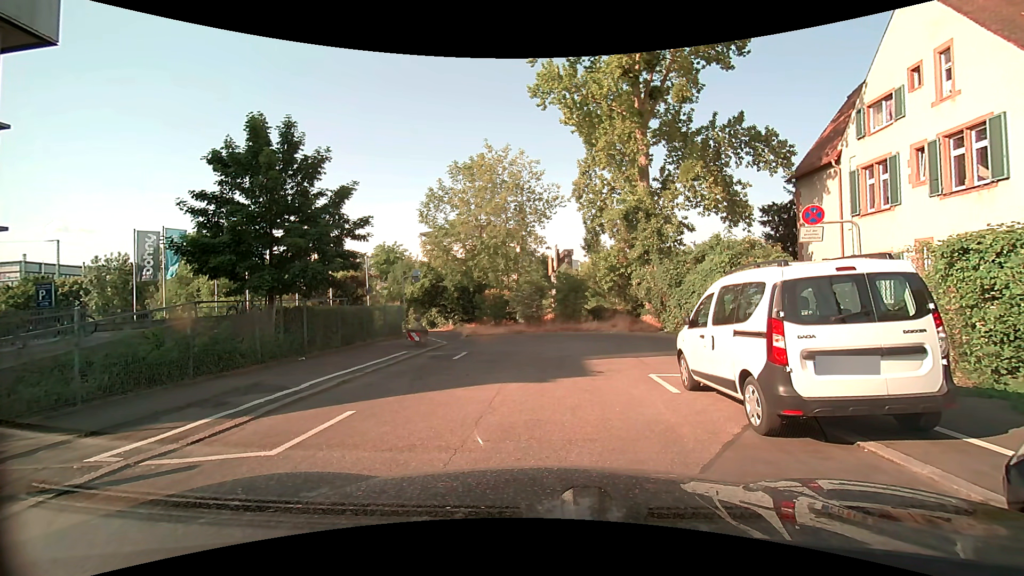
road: residential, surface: asphalt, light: Day
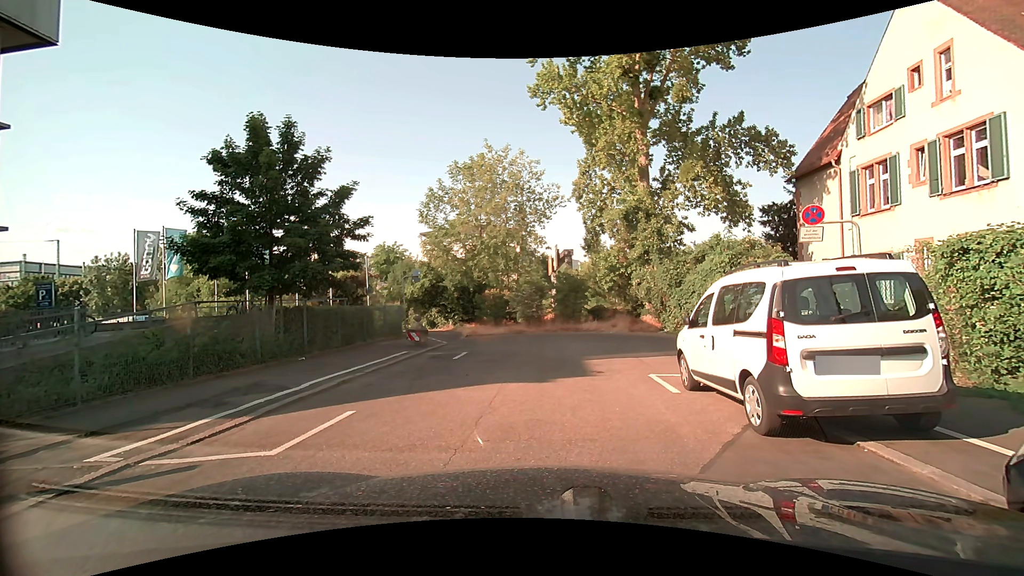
(0.0, 0.0) m; 0°
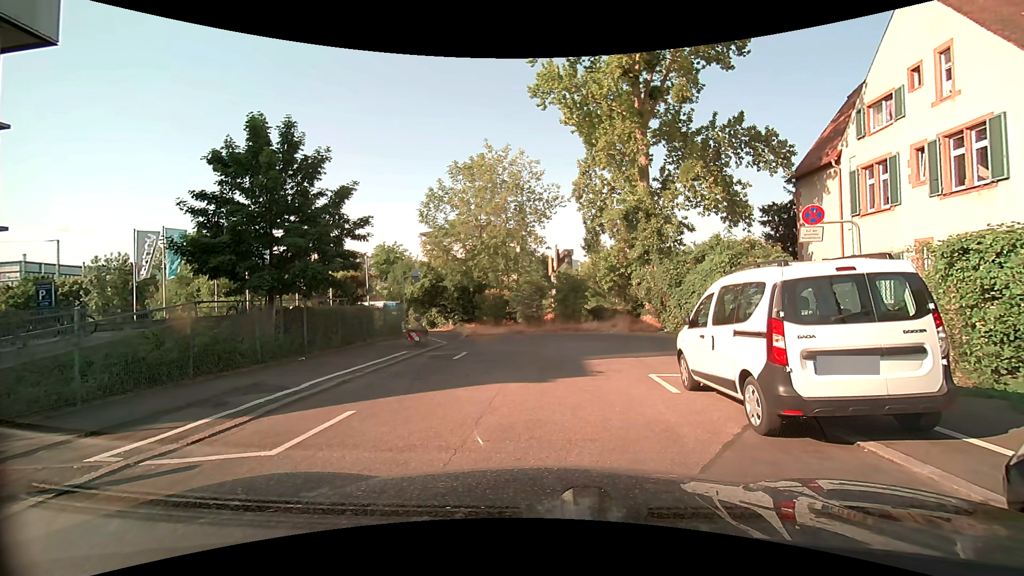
(0.0, 0.0) m; 0°
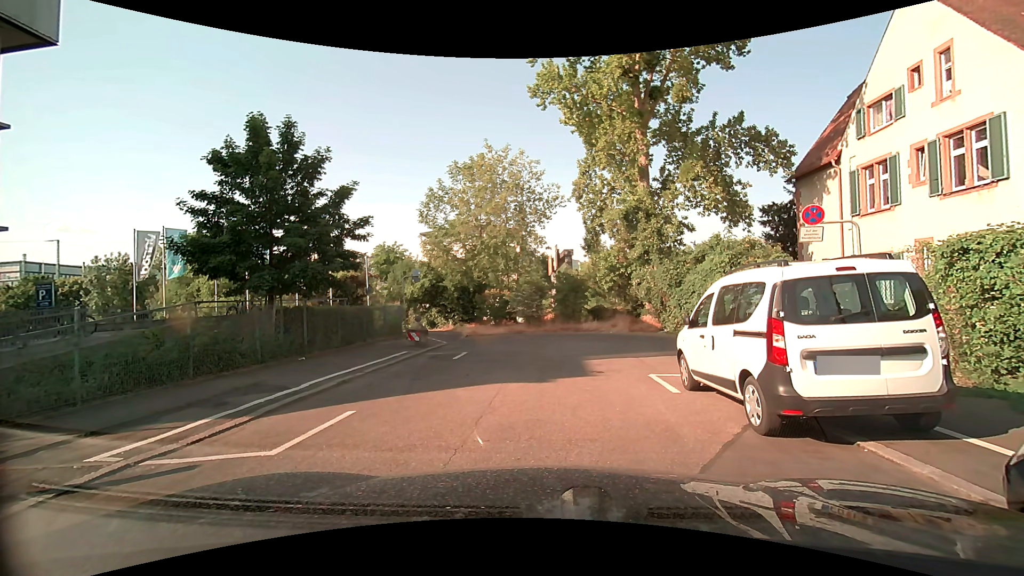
(0.0, 0.0) m; 0°
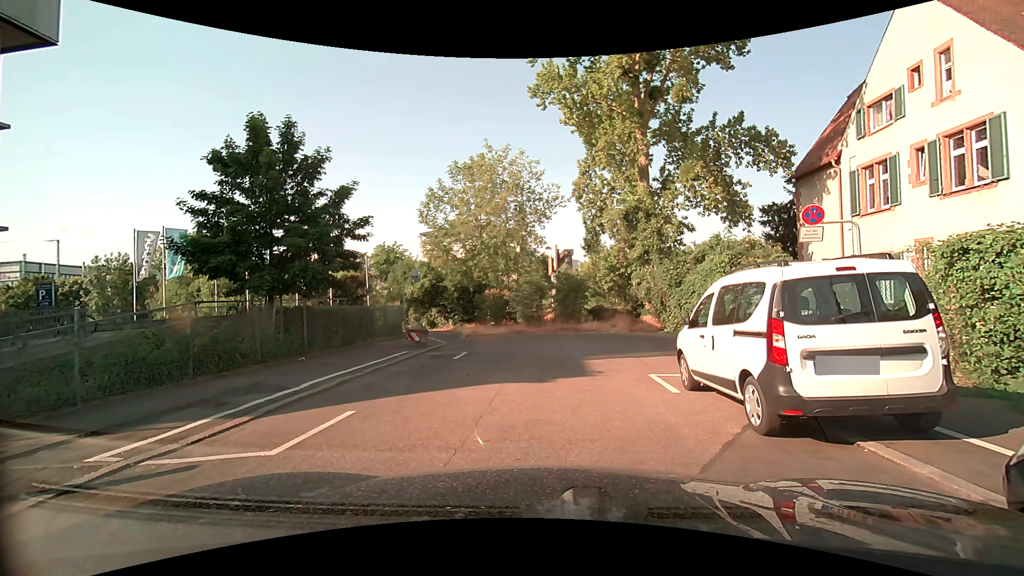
(0.0, 0.0) m; 0°
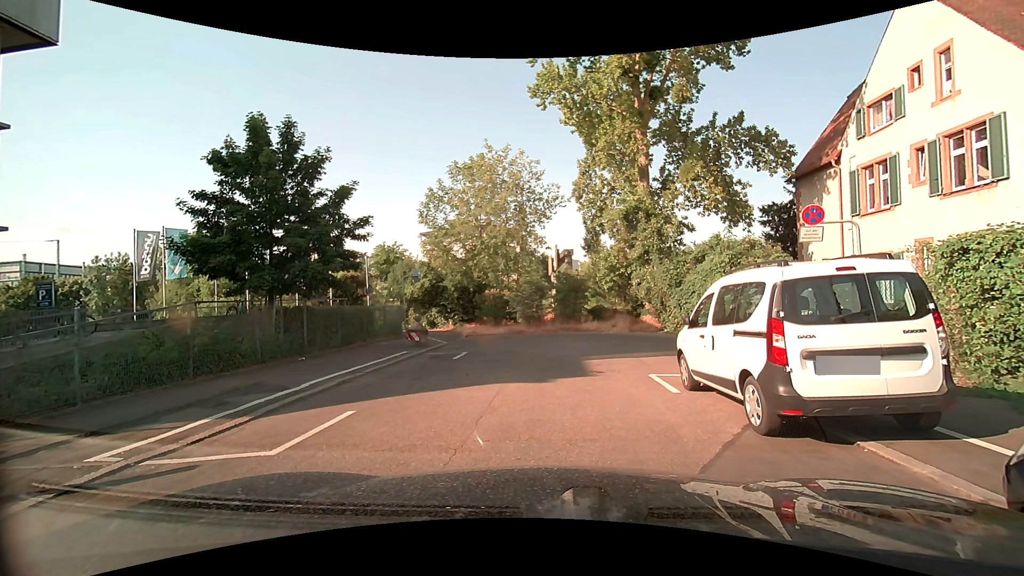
(0.0, 0.0) m; 0°
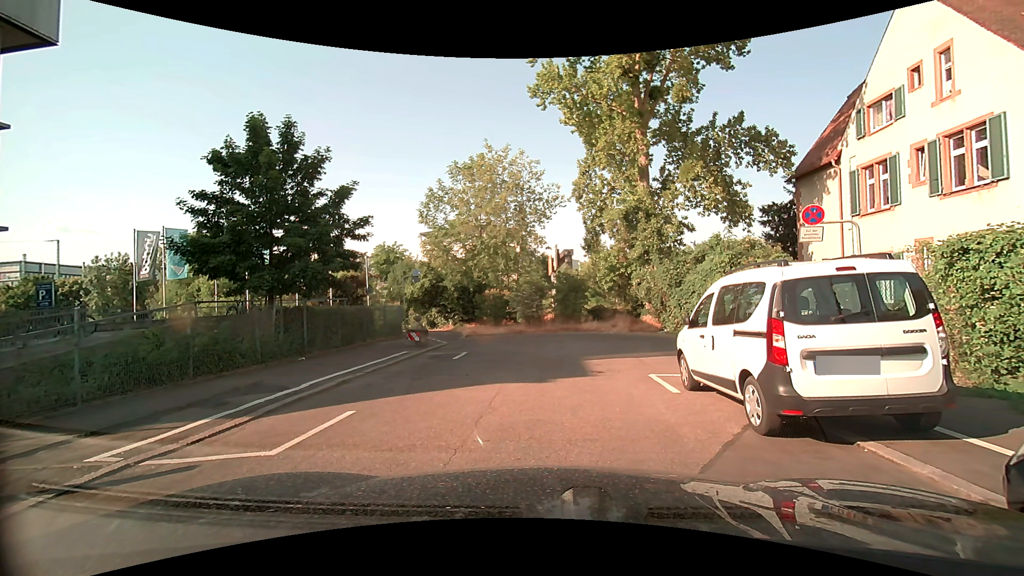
(0.0, 0.0) m; 0°
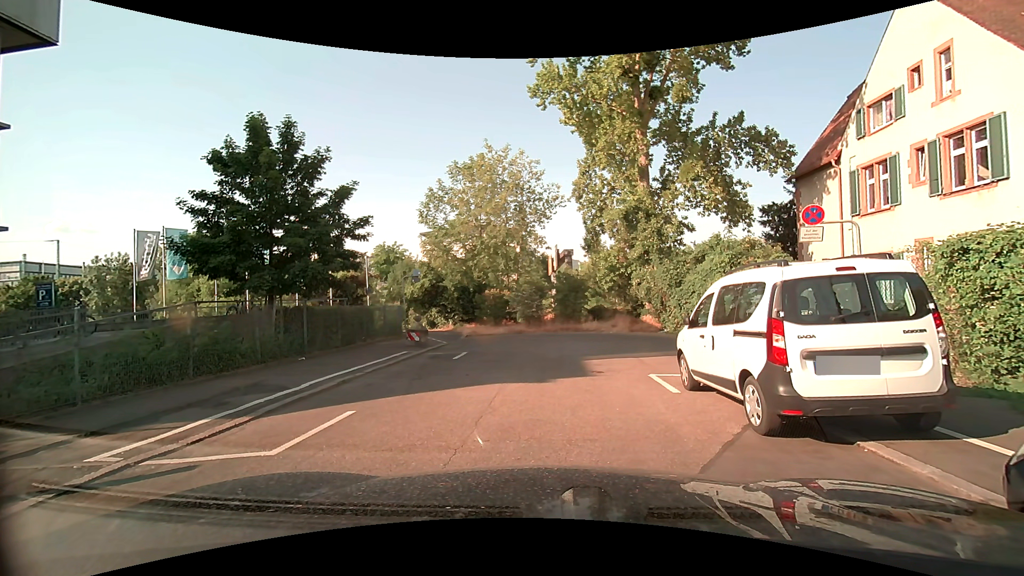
(0.0, 0.0) m; 0°
